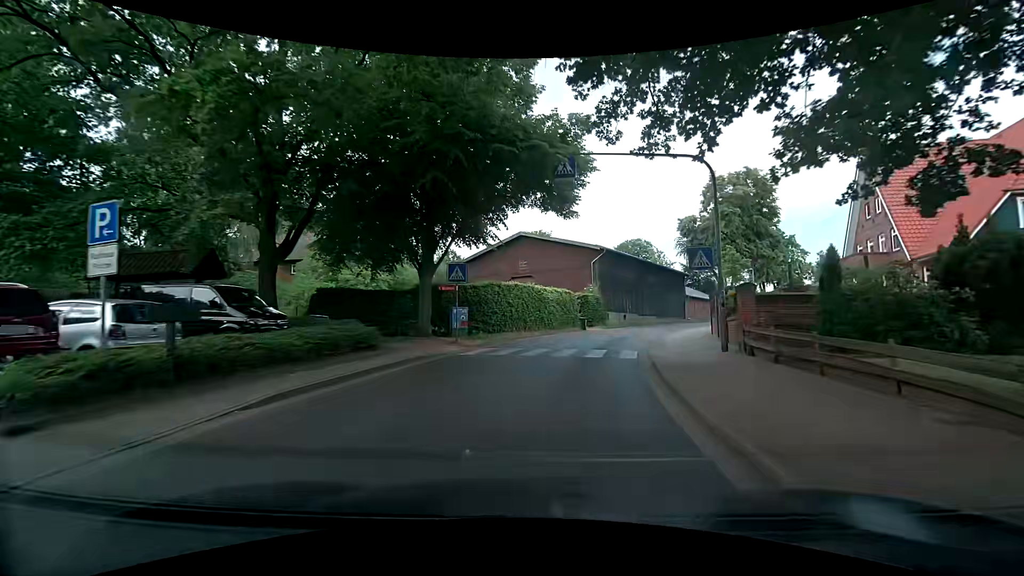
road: tertiary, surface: asphalt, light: Day
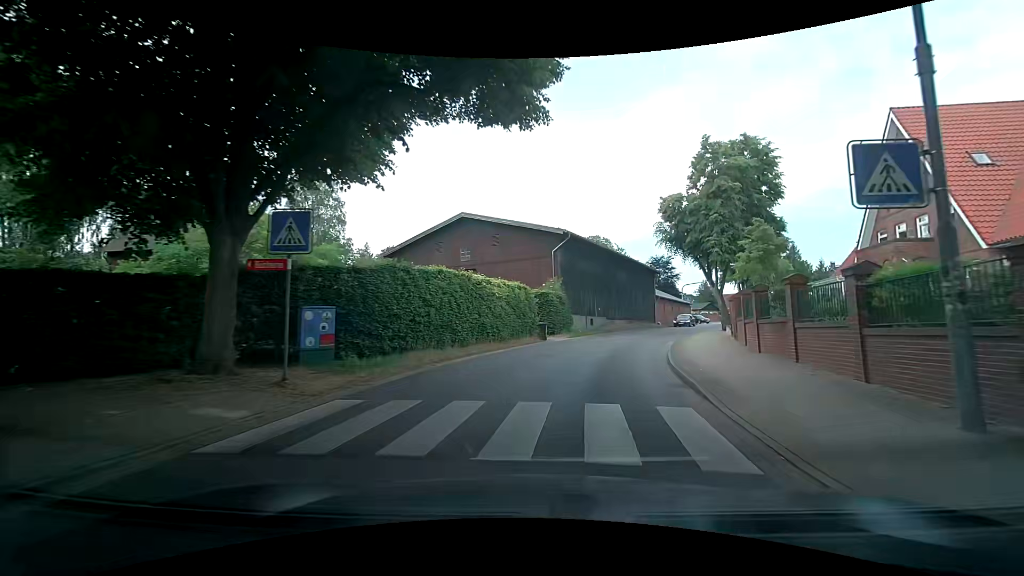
(+0.3, +10.4) m; +5°
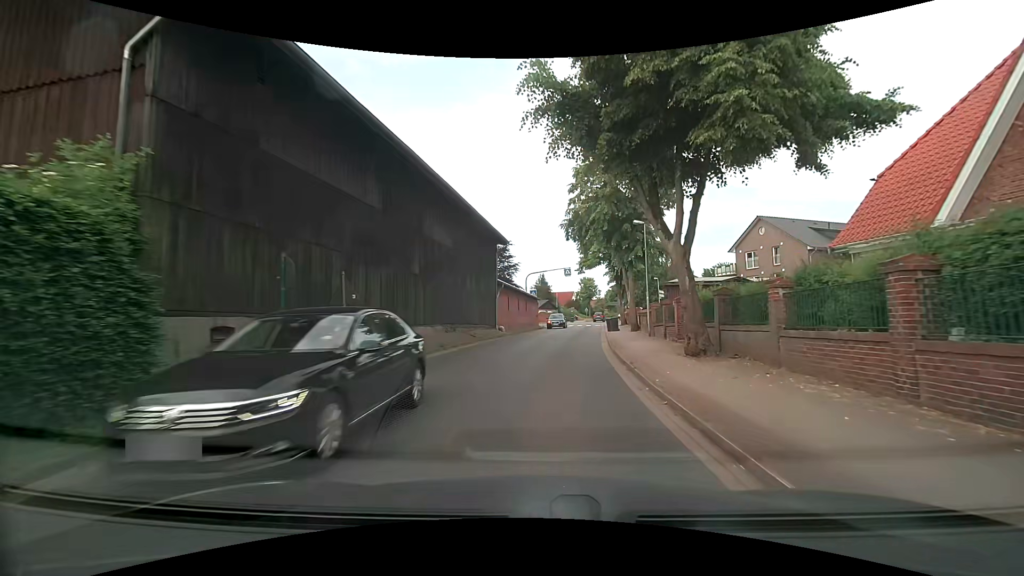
(+4.6, +25.3) m; +19°
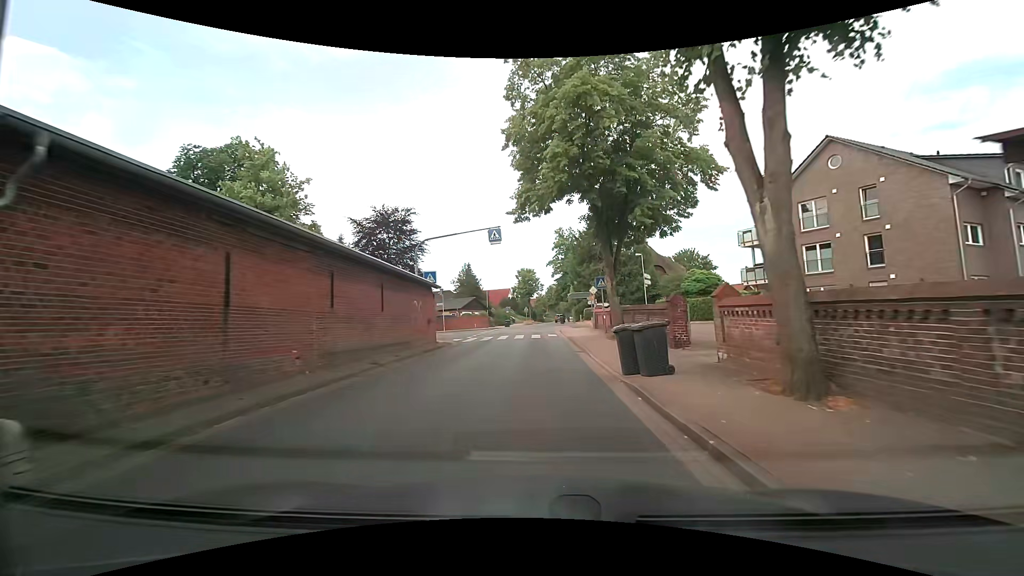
(+2.3, +28.2) m; +8°
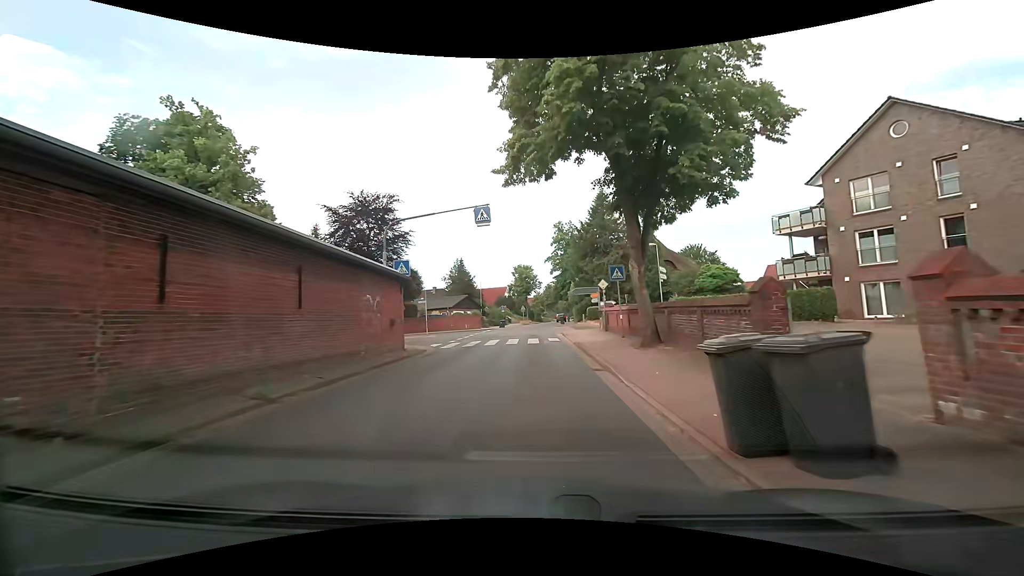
(0.0, +6.0) m; 0°
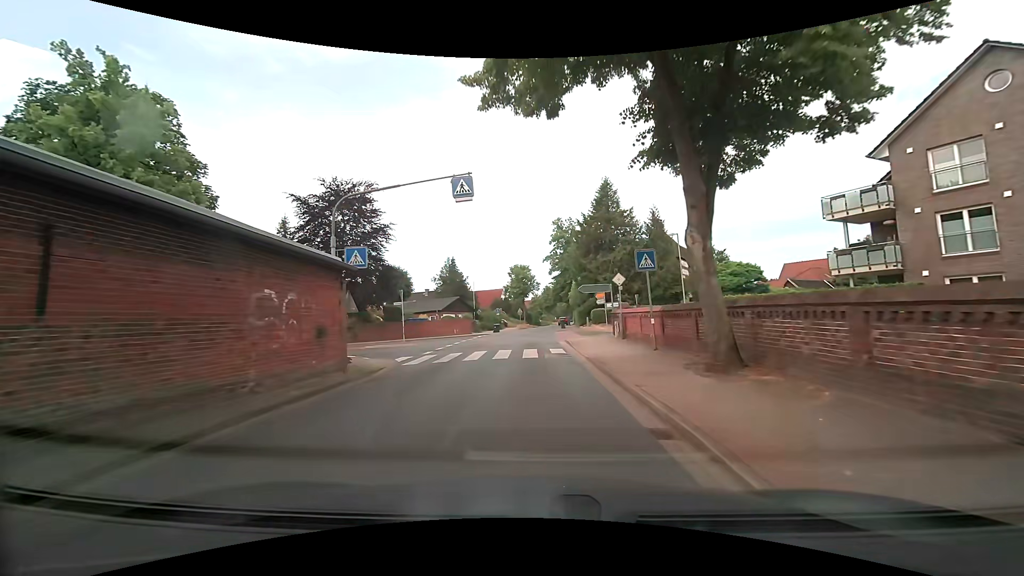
(0.0, +6.1) m; 0°
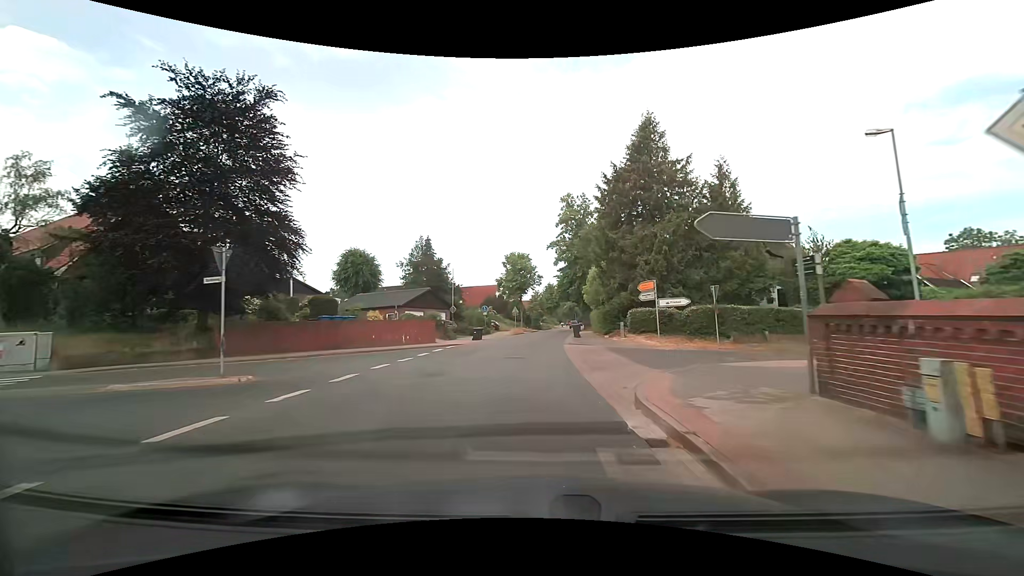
(+0.2, +18.4) m; +1°
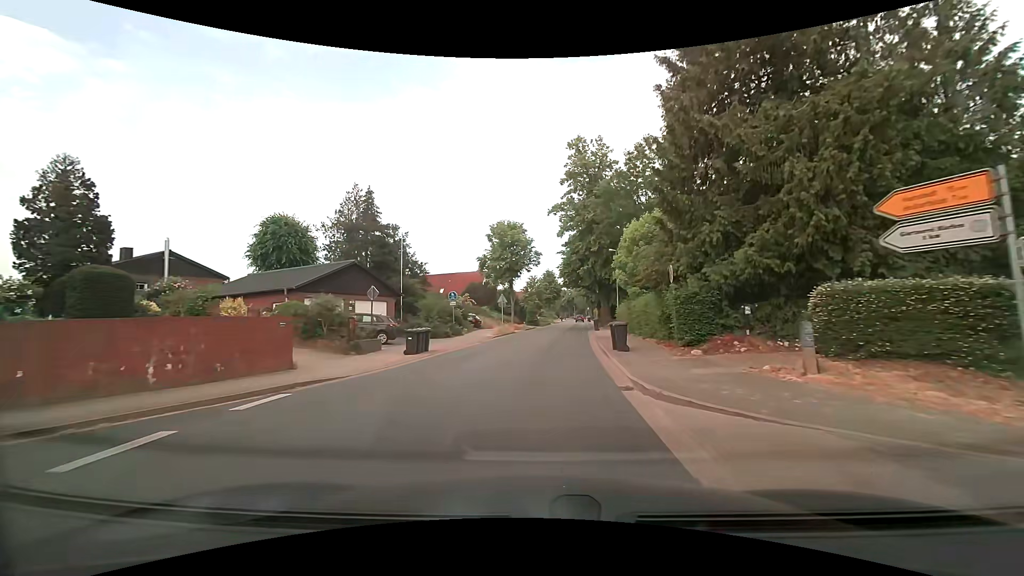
(-0.1, +19.0) m; 0°
(0, +10) (+1, +20) (+1, +30) (+2, +40) (+3, +50) (+4, +60) (+5, +70) (+6, +80) (+7, +90) (+8, +100) m
